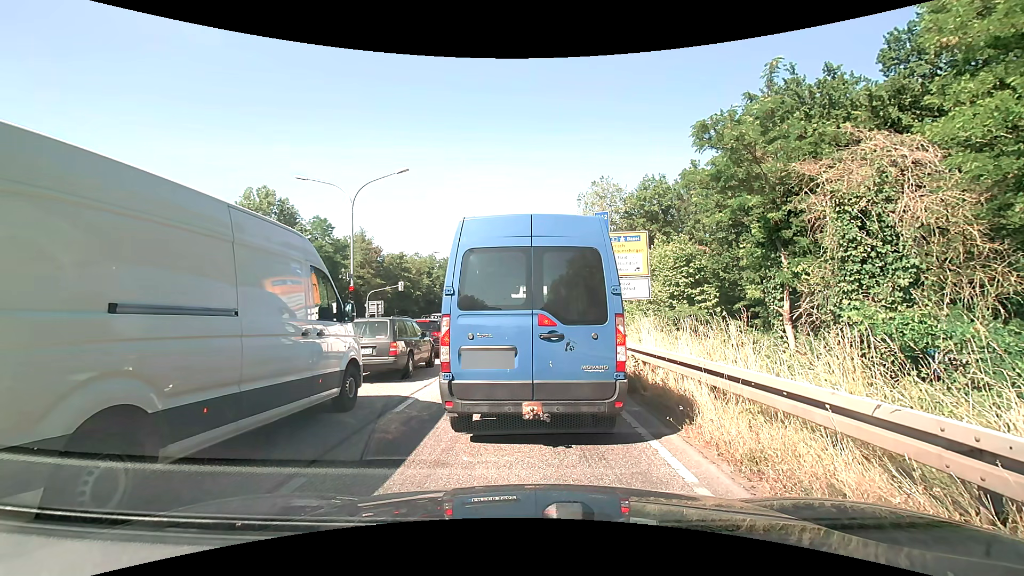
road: primary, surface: asphalt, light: Day
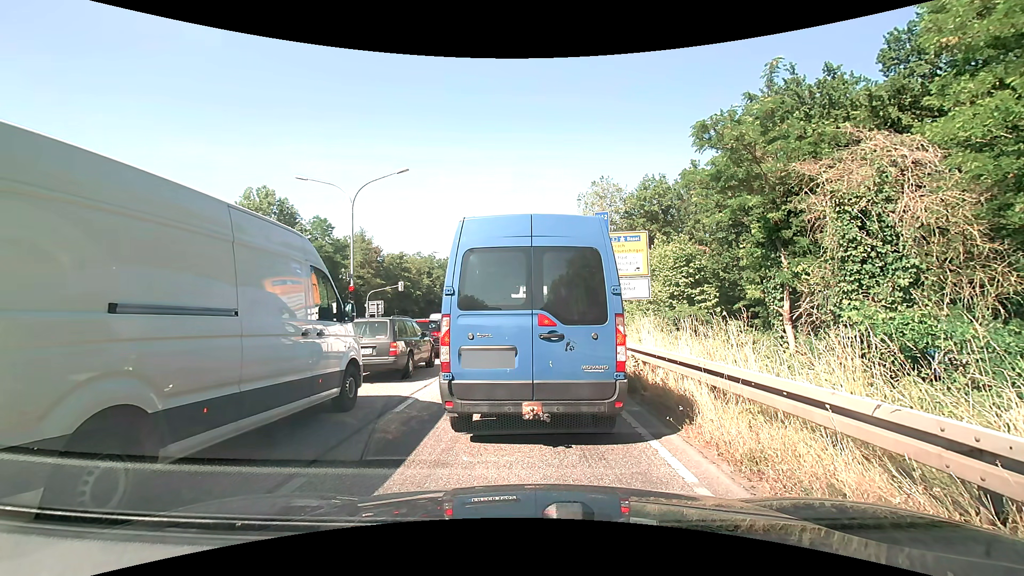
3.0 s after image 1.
(0.0, 0.0) m; 0°
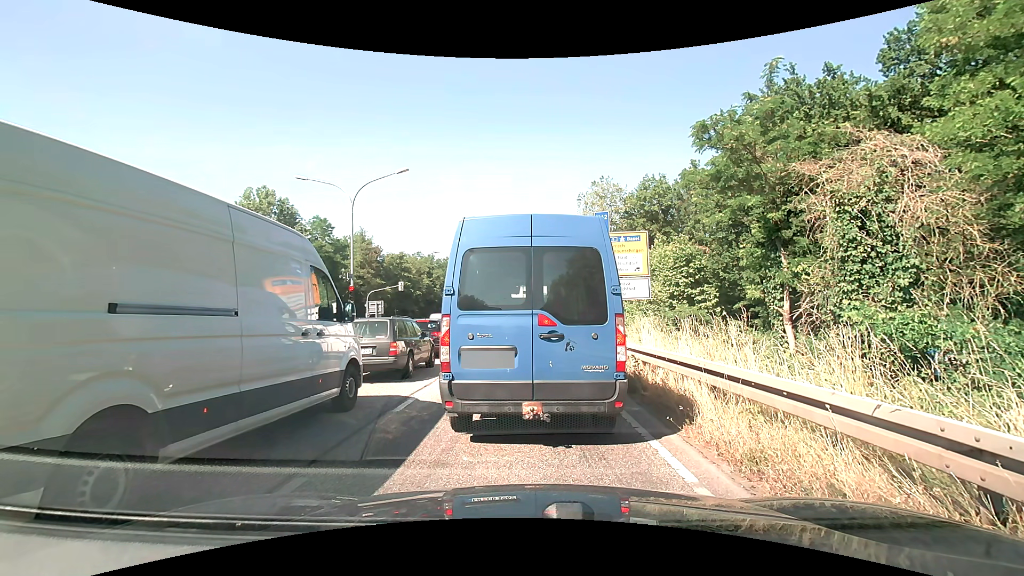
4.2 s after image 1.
(0.0, 0.0) m; 0°
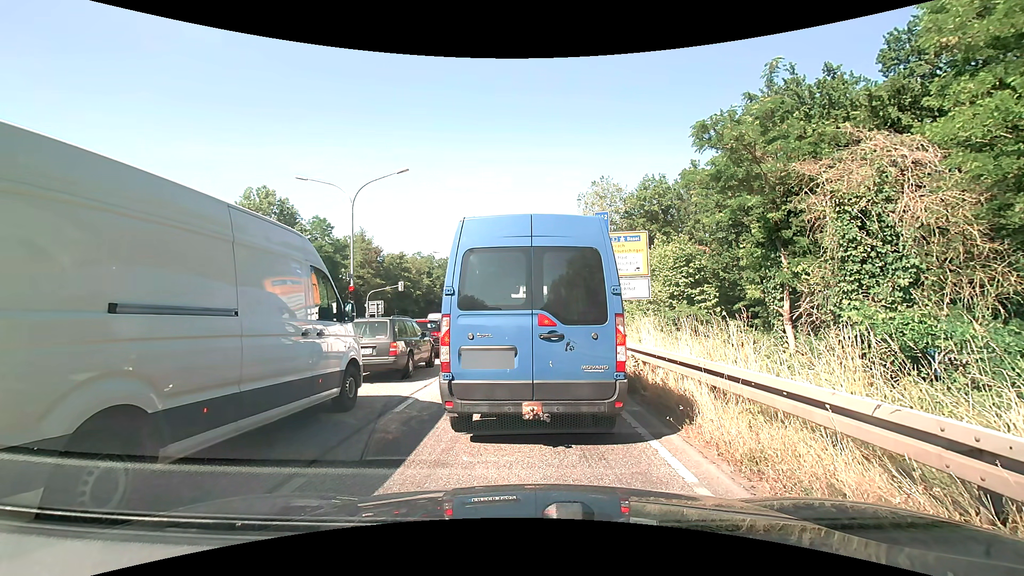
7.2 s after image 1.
(0.0, 0.0) m; 0°
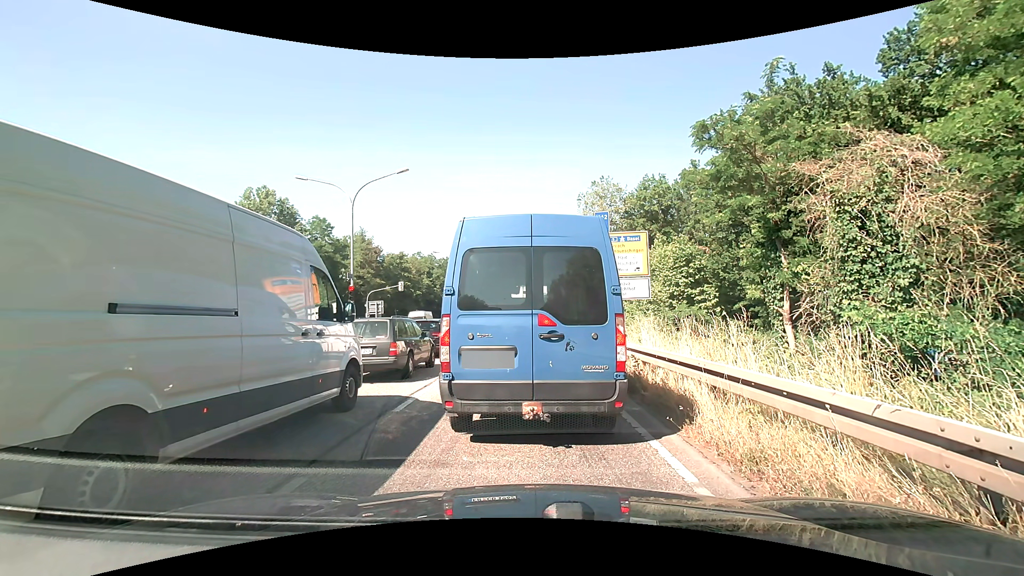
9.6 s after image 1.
(0.0, 0.0) m; 0°
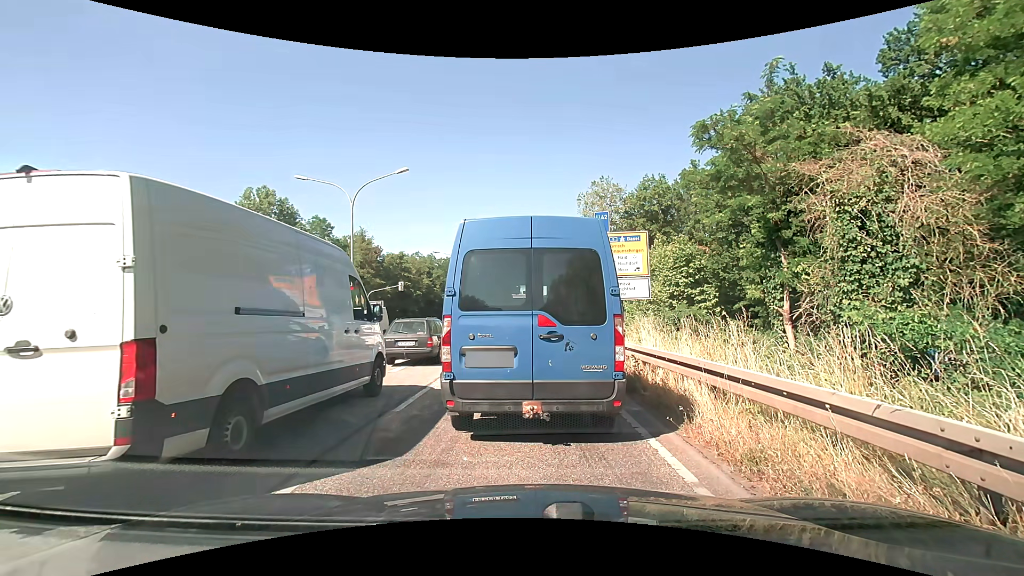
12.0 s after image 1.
(0.0, 0.0) m; 0°
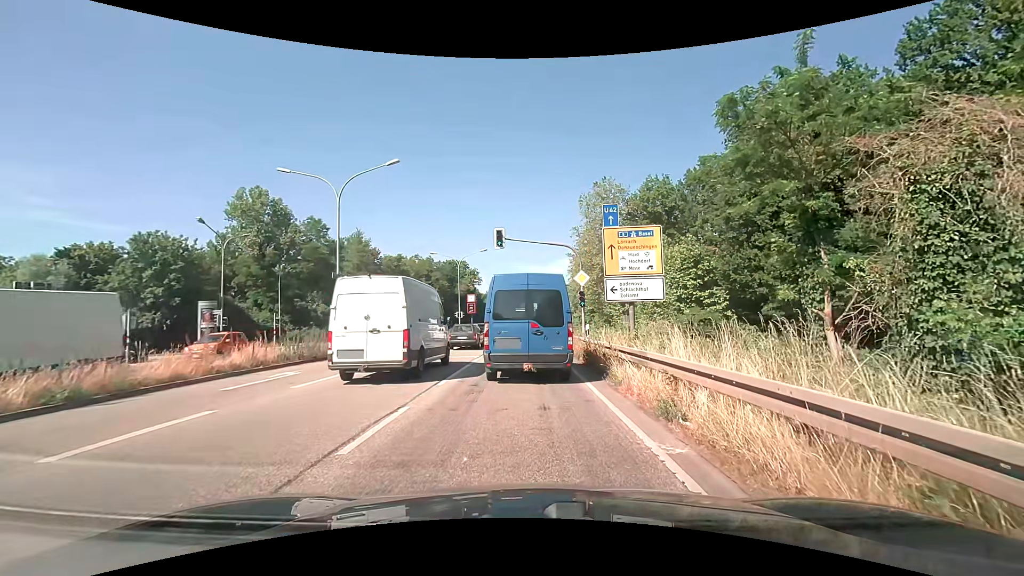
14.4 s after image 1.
(0.0, +2.4) m; -1°
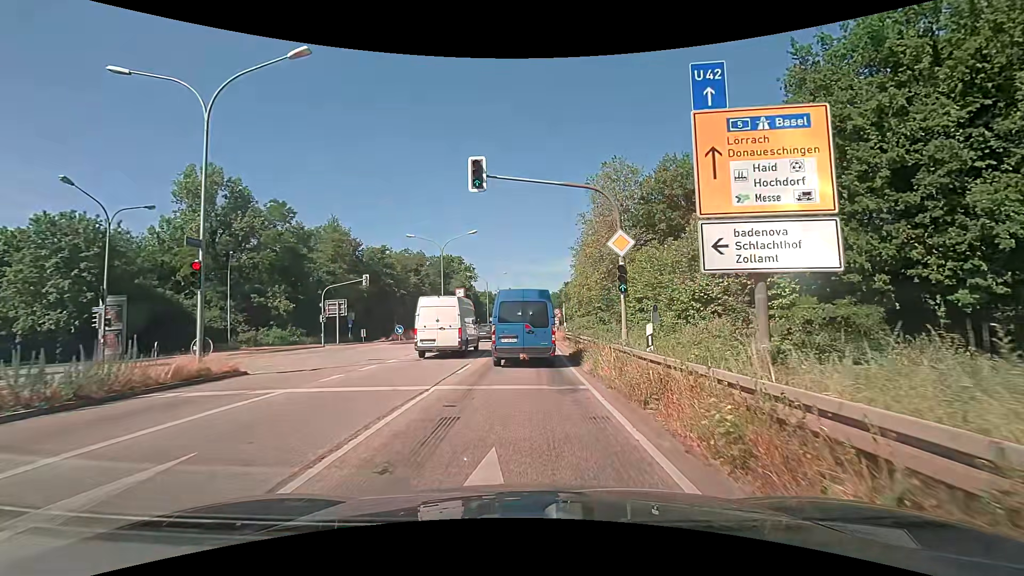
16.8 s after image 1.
(+0.1, +11.1) m; +1°
(0, +10) (0, +20) (0, +30) (0, +40) (0, +50) (0, +60) (0, +70) (0, +80) (+1, +90) (+1, +100) m
